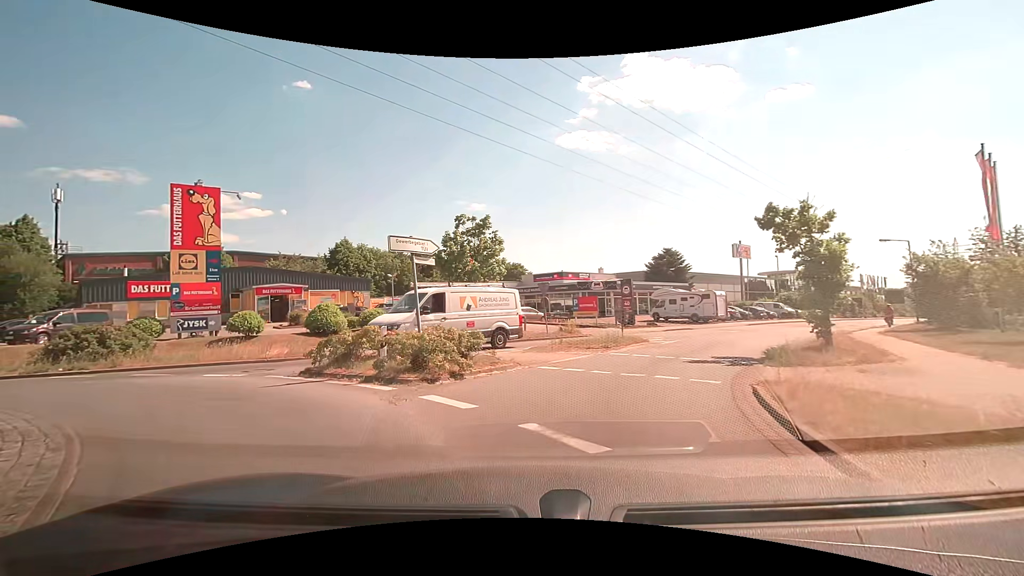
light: Day
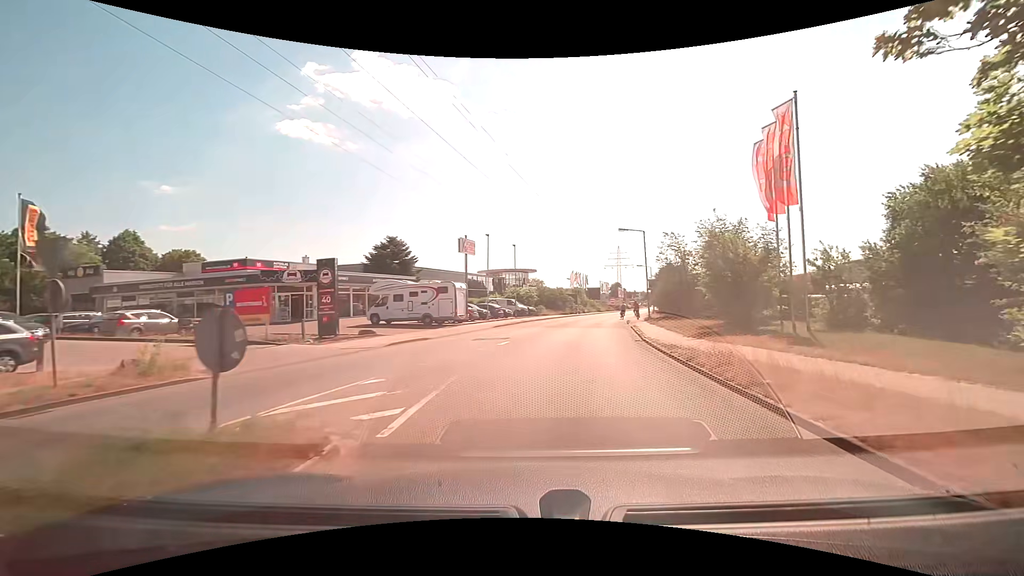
(+2.9, +15.2) m; +32°
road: residential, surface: asphalt
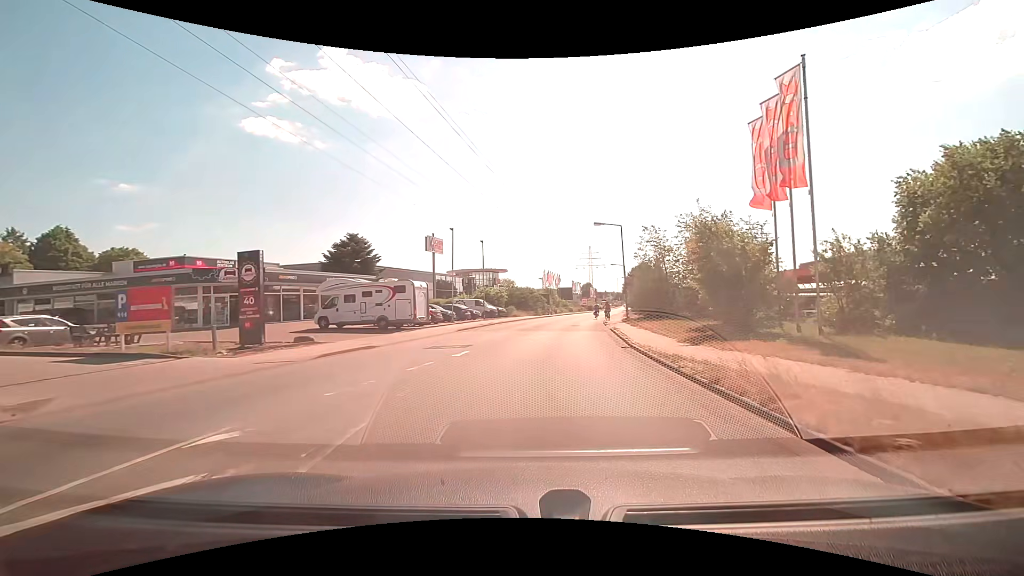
(0.0, +3.6) m; +2°
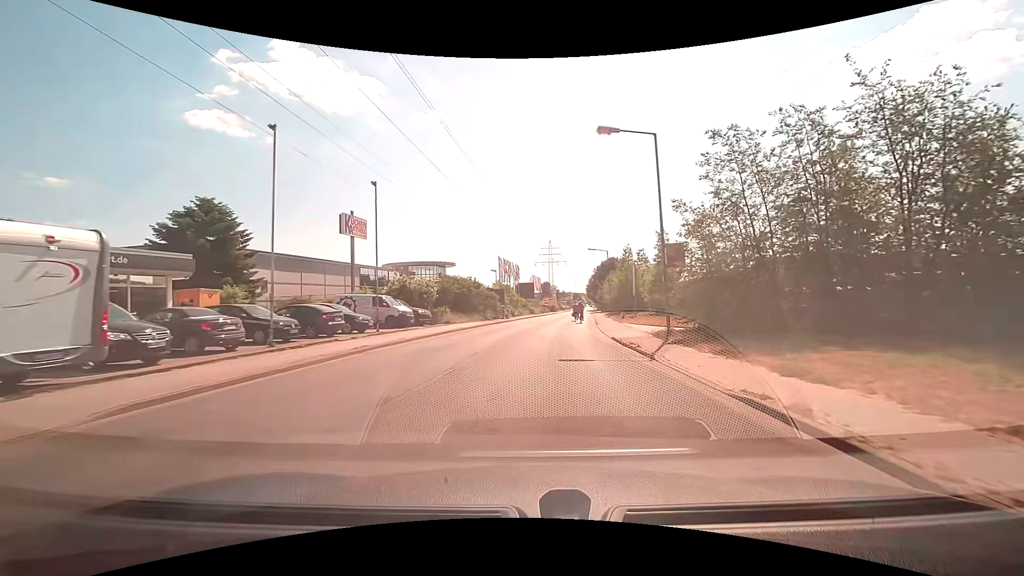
(+1.2, +22.2) m; +5°
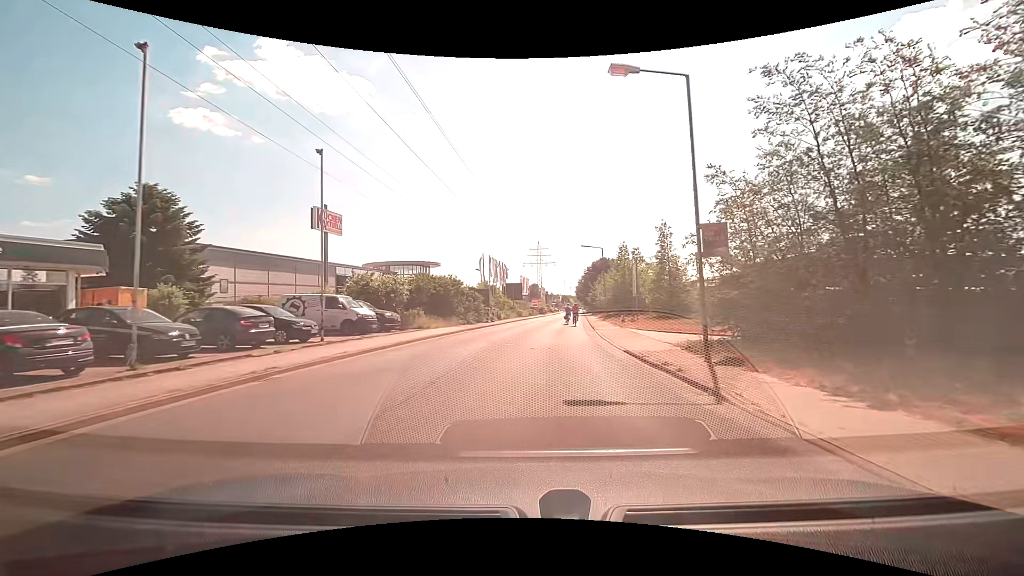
(+0.1, +5.1) m; +2°
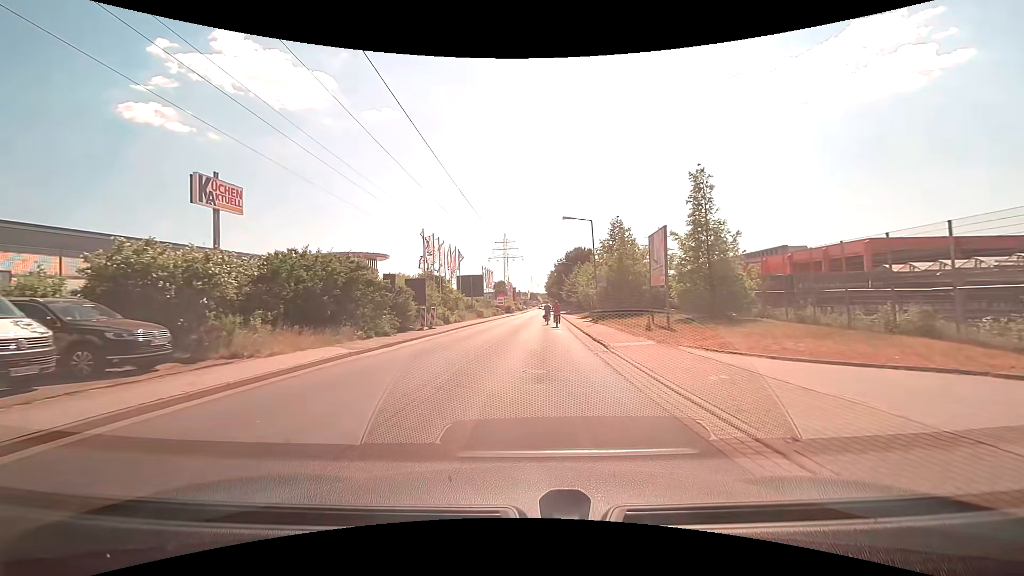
(+0.4, +15.7) m; +3°
(0, +10) (+1, +20) (+1, +30) (+2, +40) (+2, +50) (+3, +60) (+3, +70) (+4, +80) (+4, +90) (+5, +100) m
